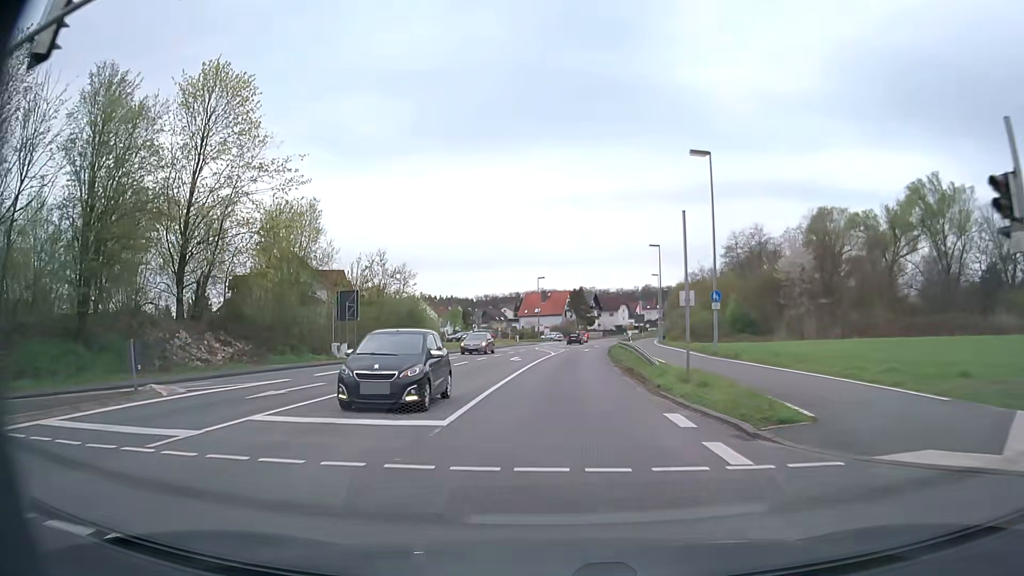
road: secondary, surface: asphalt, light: Day
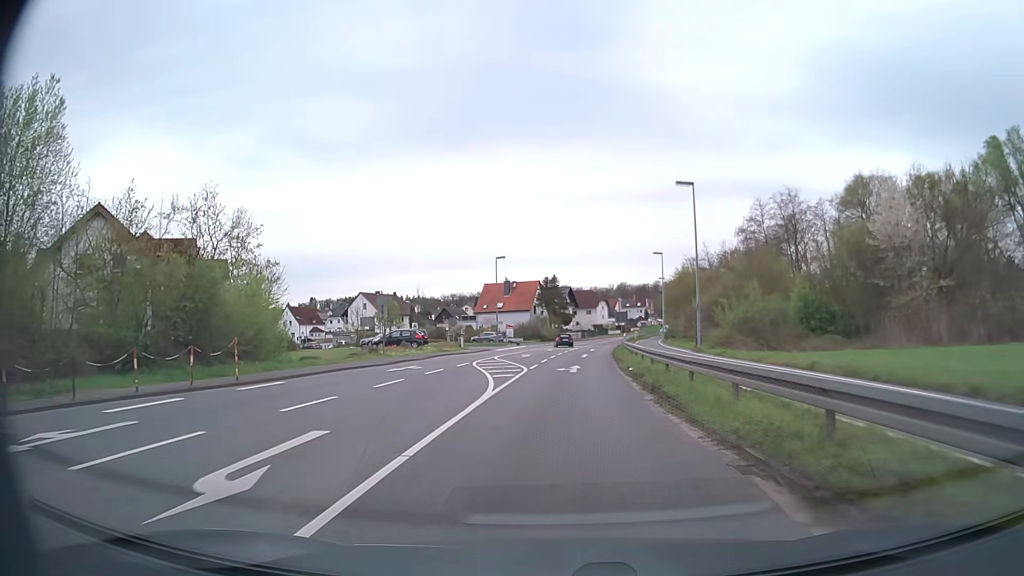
(+0.5, +29.7) m; +2°
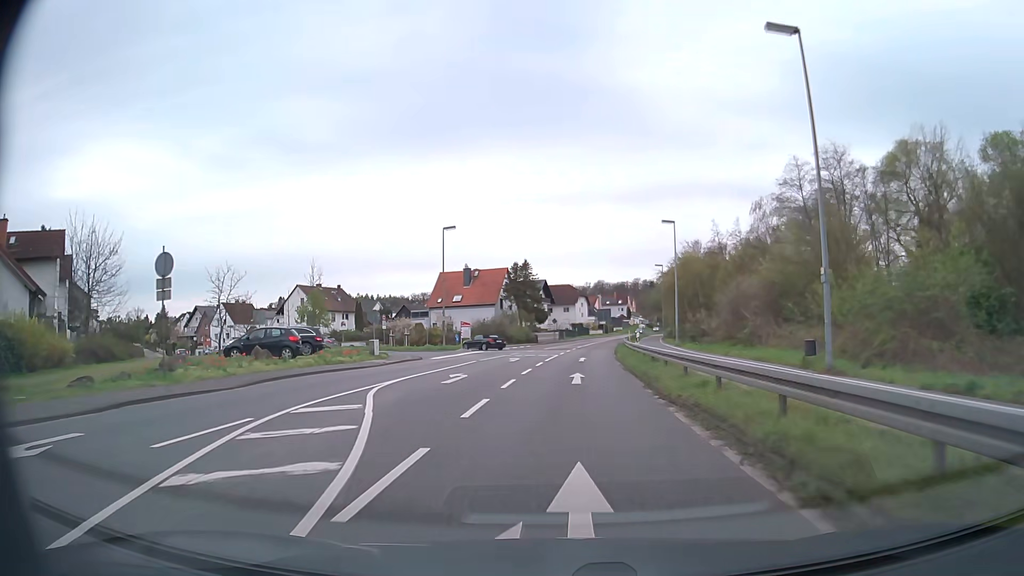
(+0.4, +22.2) m; +2°
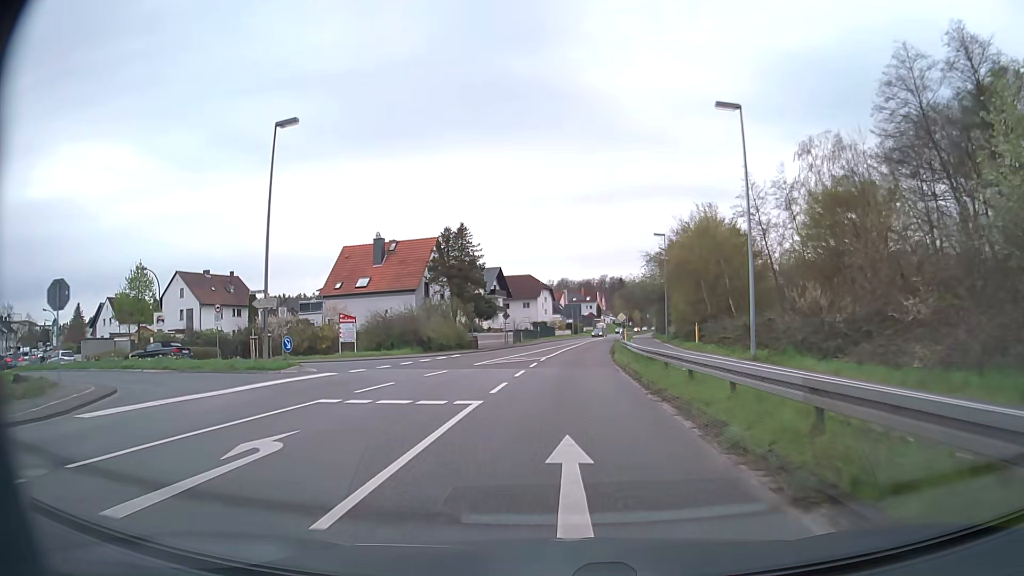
(+0.9, +29.6) m; +3°
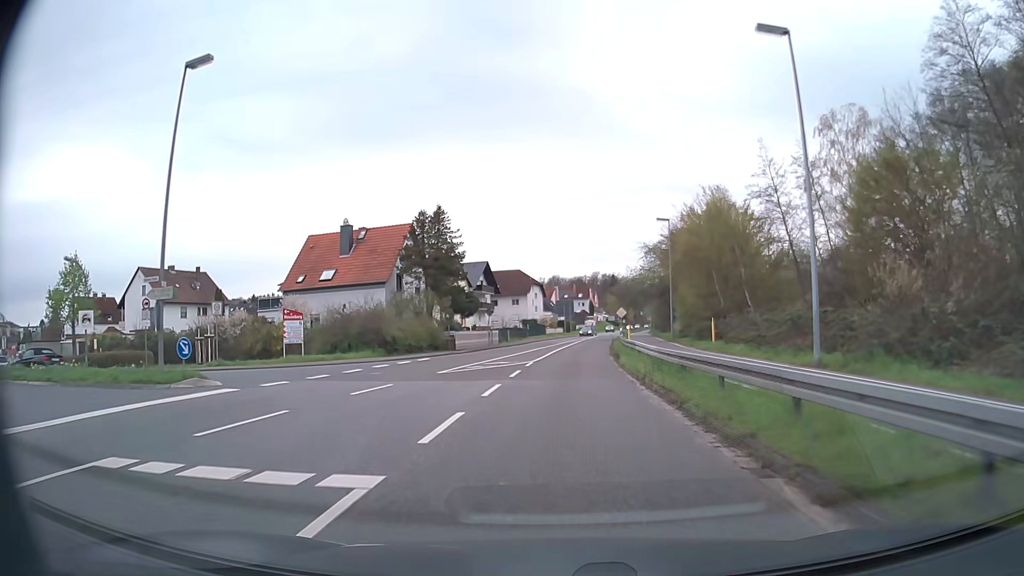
(+0.1, +7.4) m; +1°
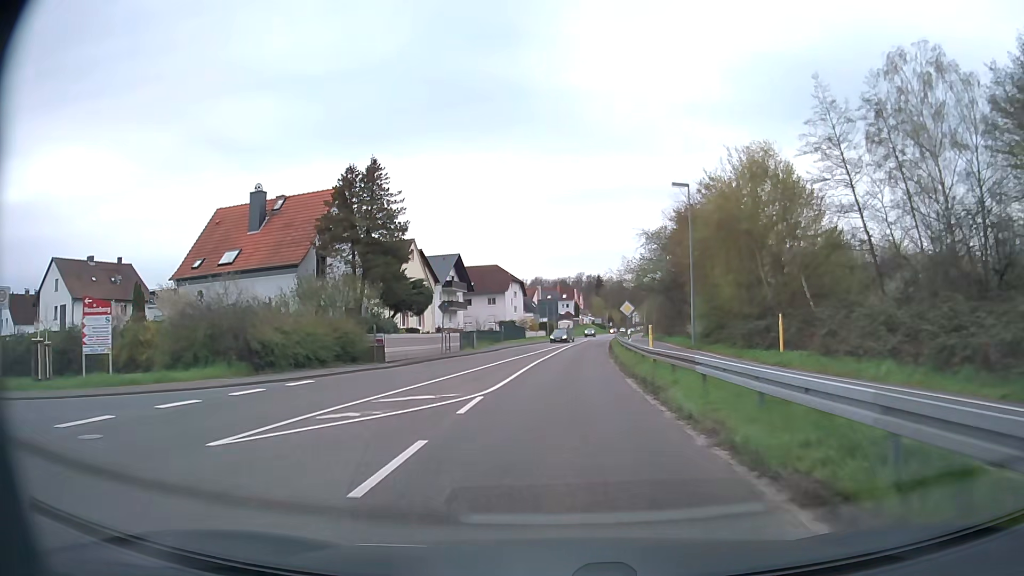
(+0.1, +14.8) m; +2°
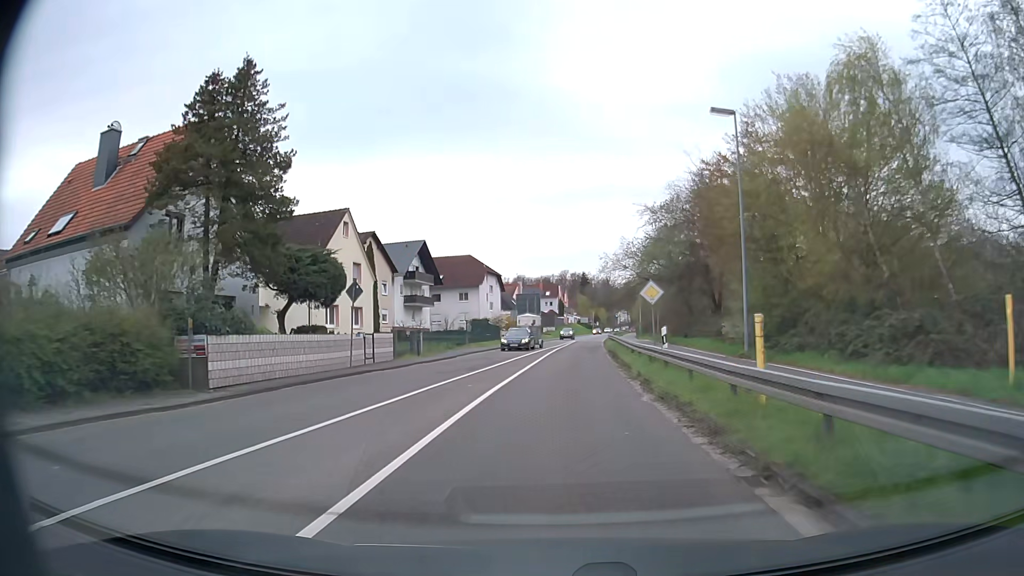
(+0.1, +14.8) m; +1°
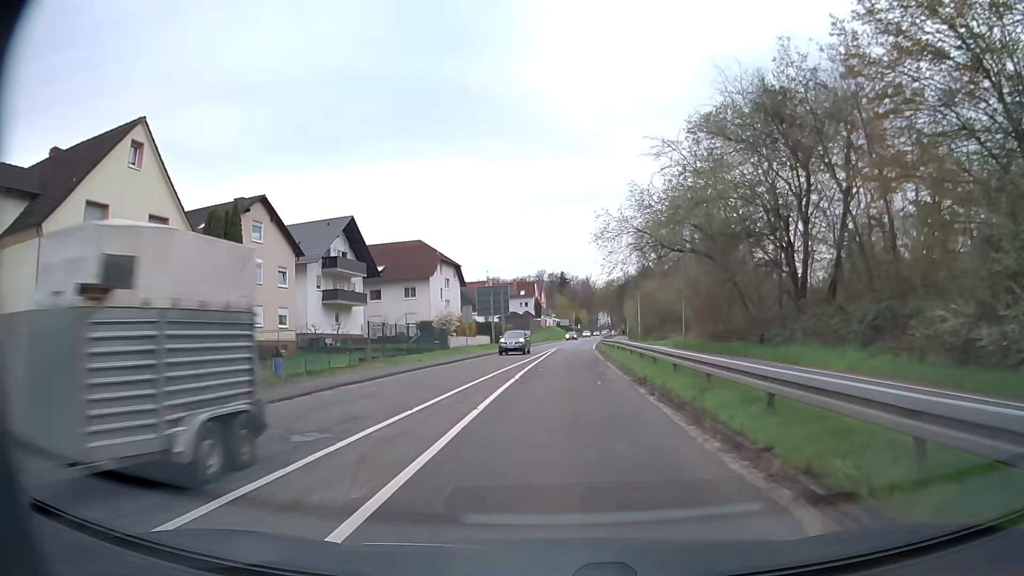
(+0.3, +22.0) m; +2°
(0, +10) (0, +20) (0, +30) (+1, +40) (+1, +50) (+1, +60) (+2, +70) (+3, +80) (+4, +90) (+5, +100) m
